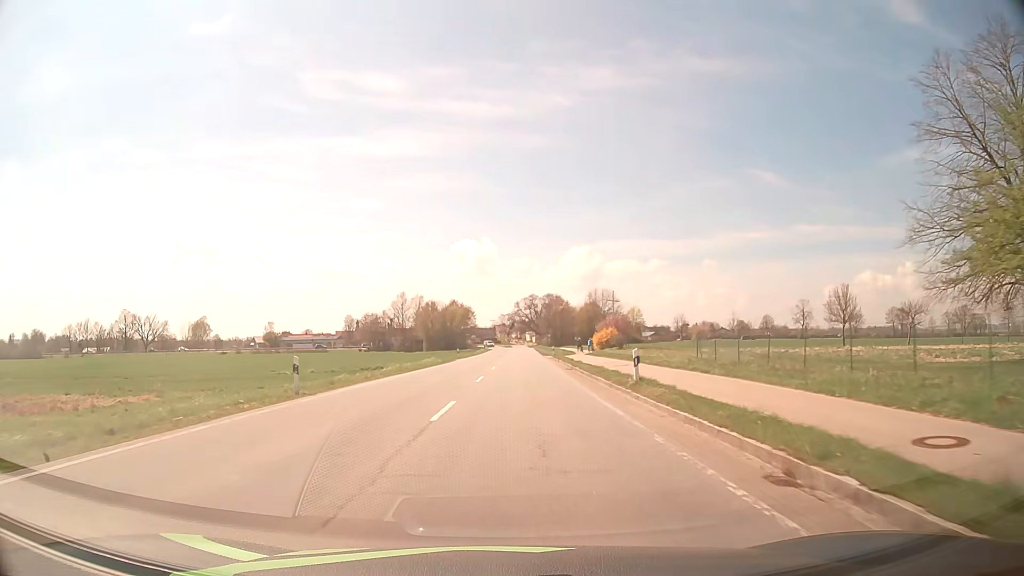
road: secondary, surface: asphalt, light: Day
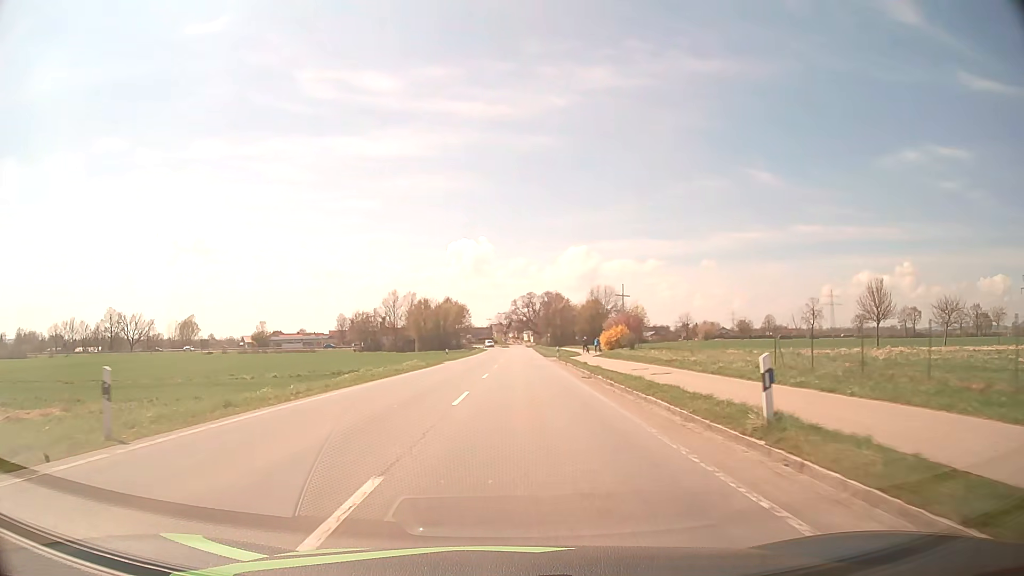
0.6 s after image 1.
(0.0, +9.1) m; 0°
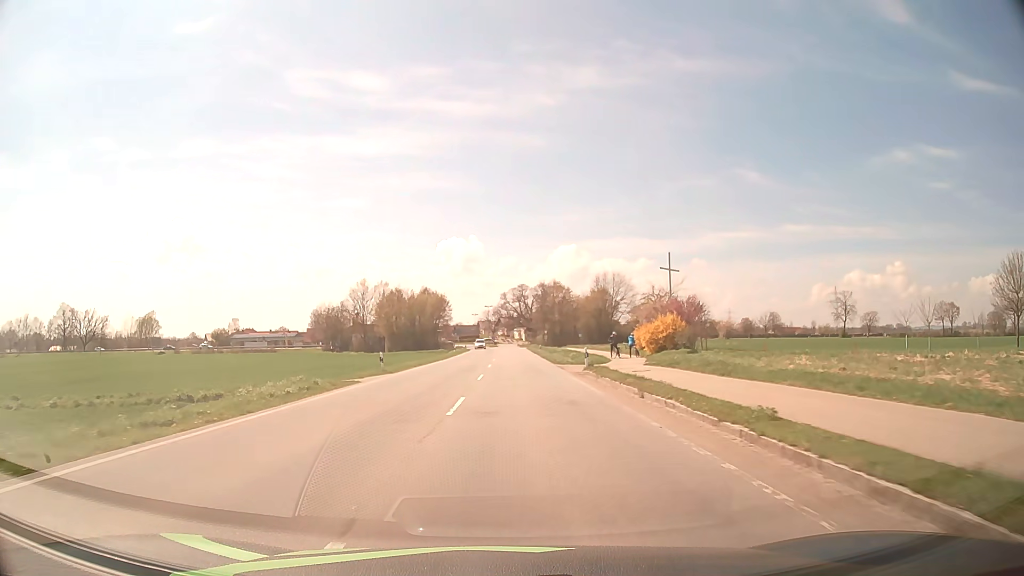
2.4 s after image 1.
(+0.2, +26.2) m; +1°
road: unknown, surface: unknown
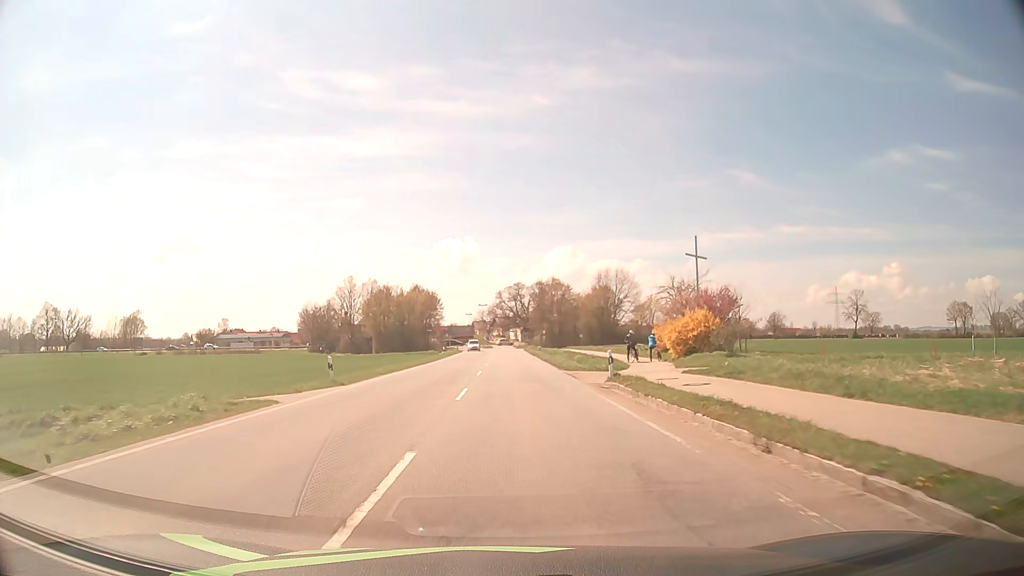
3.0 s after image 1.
(0.0, +8.3) m; 0°
